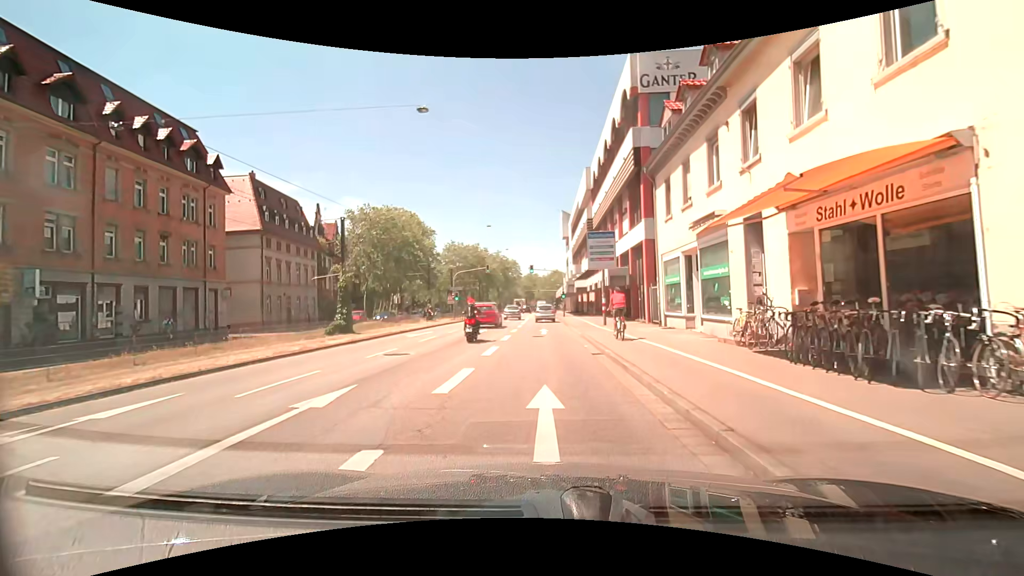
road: primary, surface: asphalt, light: Day
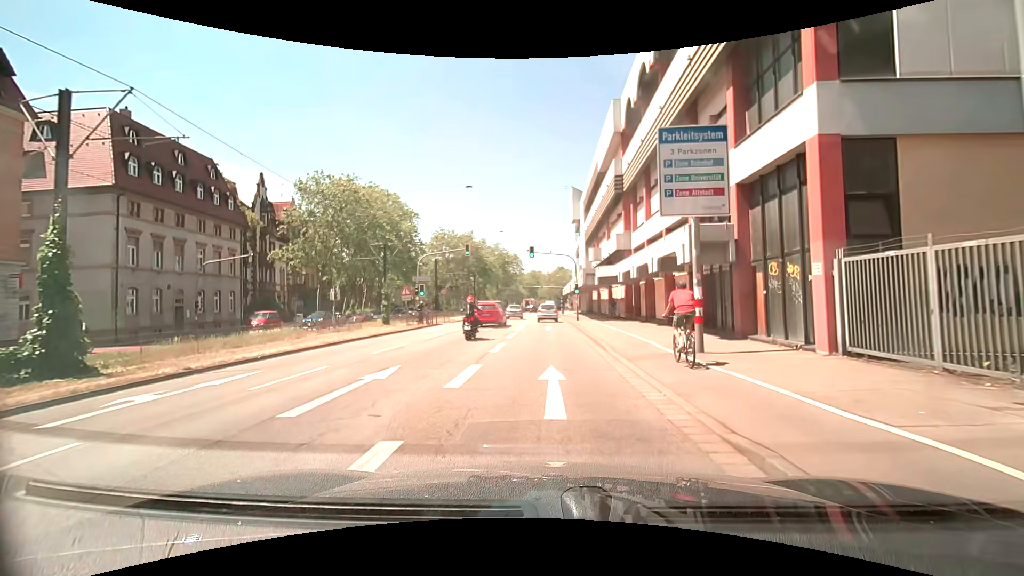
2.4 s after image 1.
(+0.1, +17.9) m; +1°
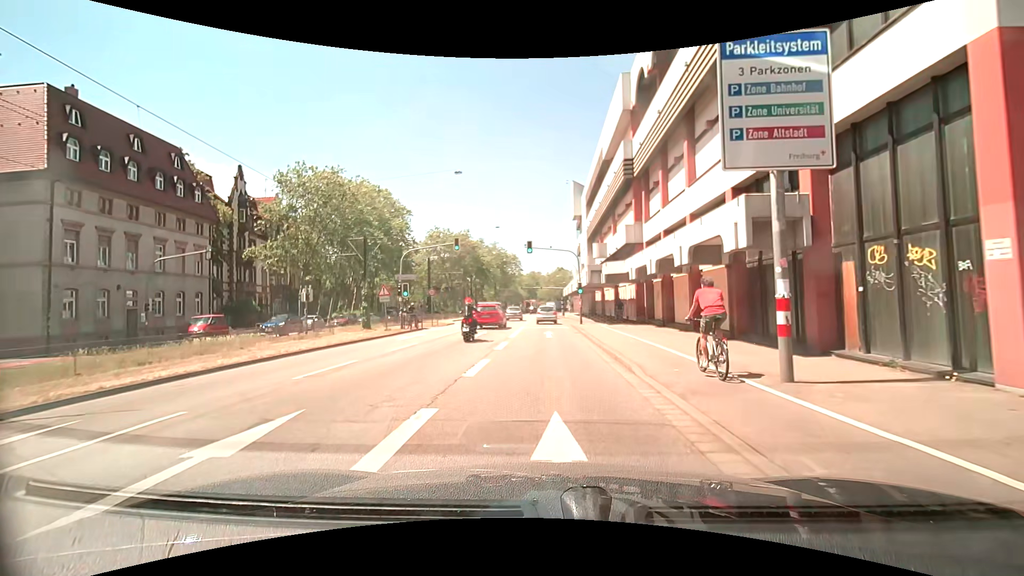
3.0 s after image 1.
(-0.1, +4.5) m; -1°
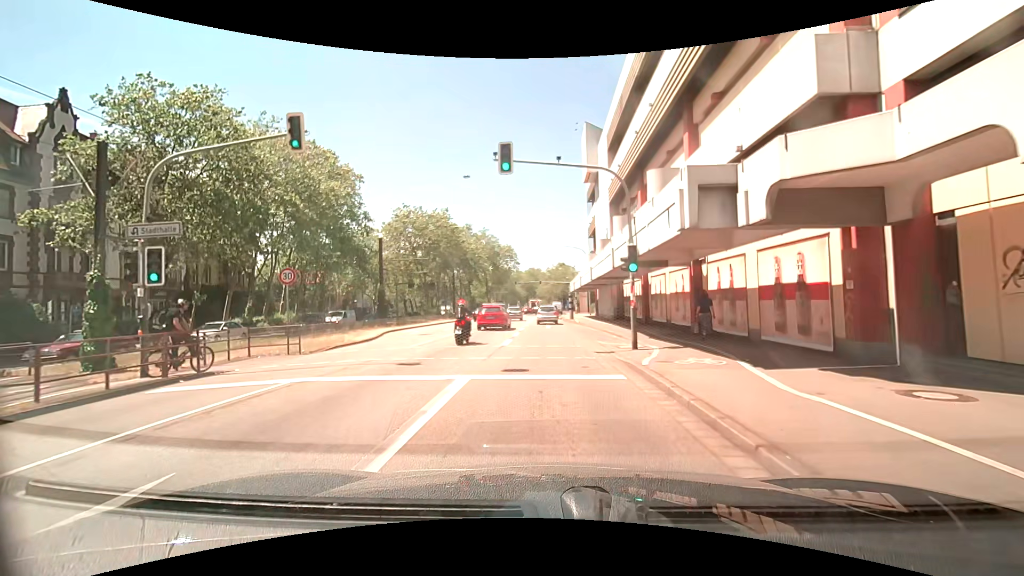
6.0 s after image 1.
(+0.1, +22.4) m; 0°
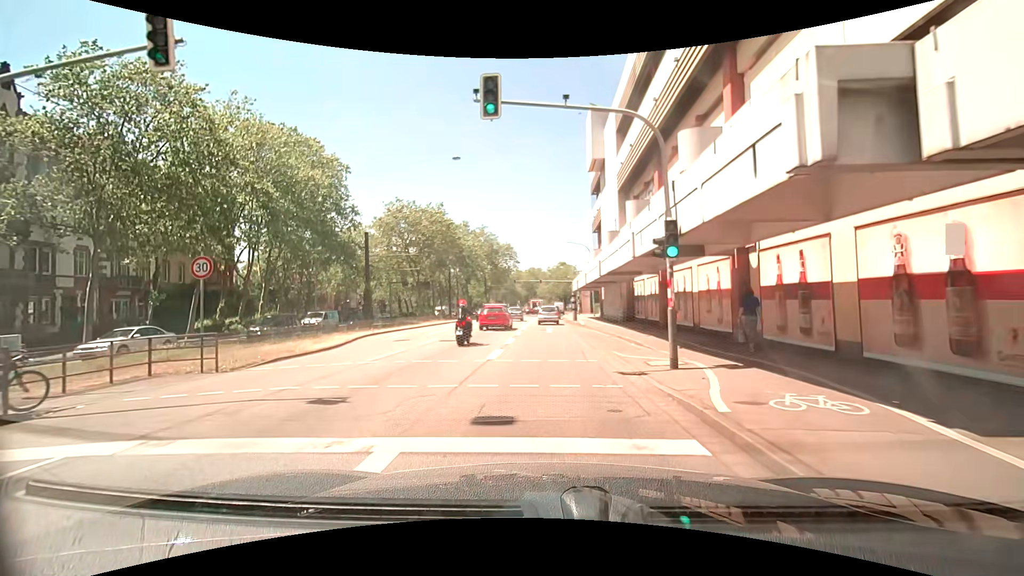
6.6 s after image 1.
(0.0, +4.5) m; 0°
